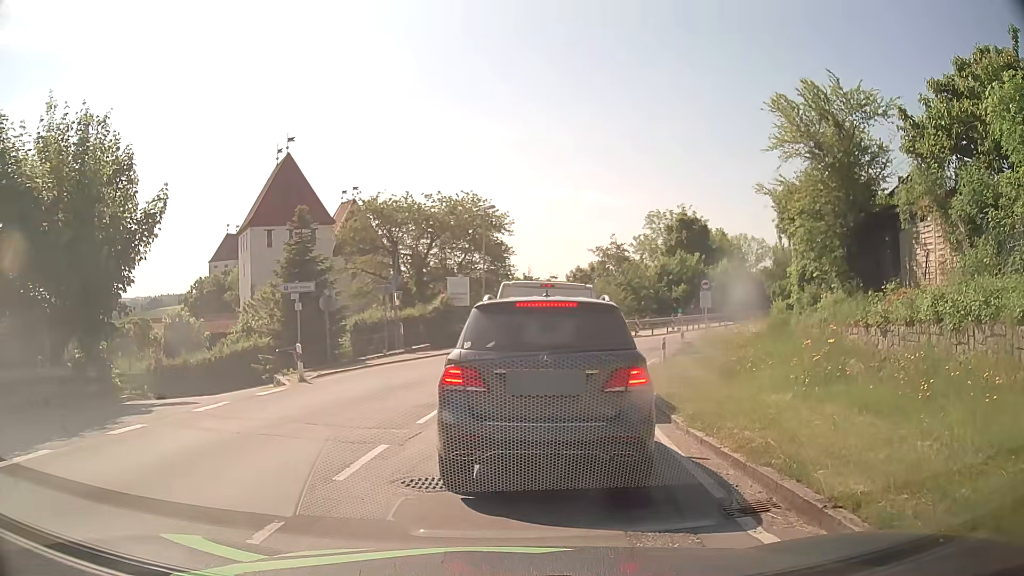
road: secondary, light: Day
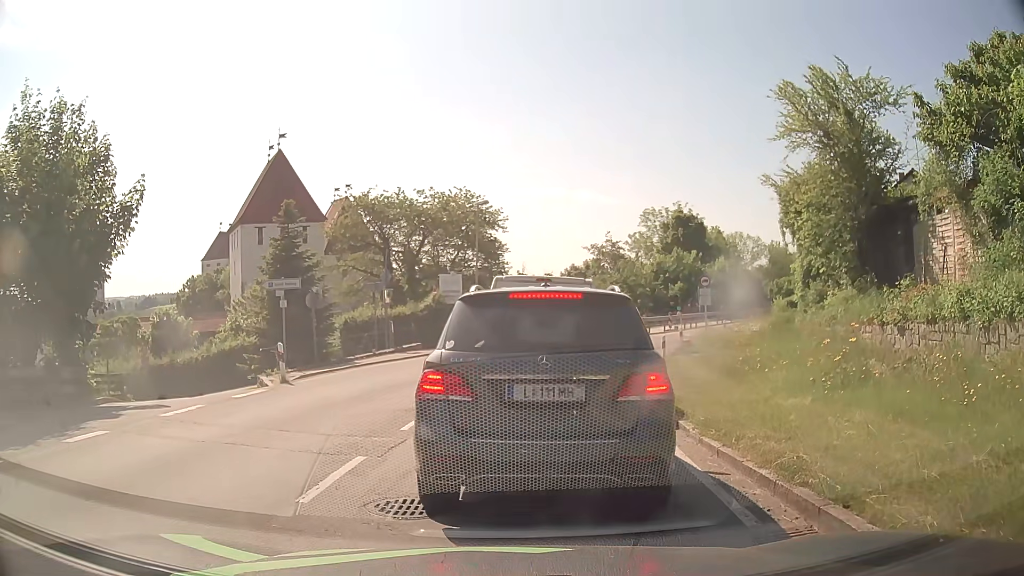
(0.0, +0.9) m; +1°
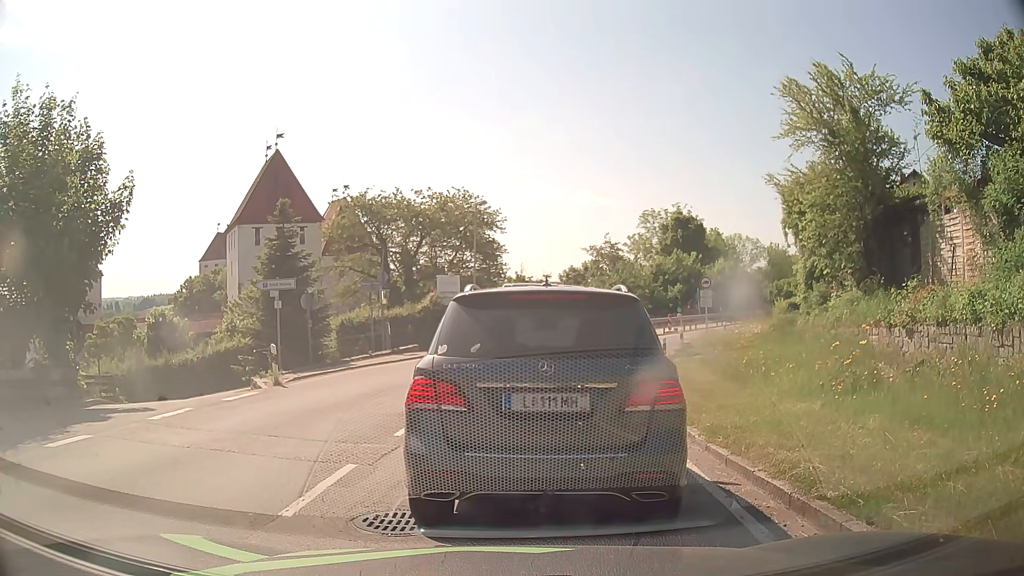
(0.0, +0.4) m; 0°
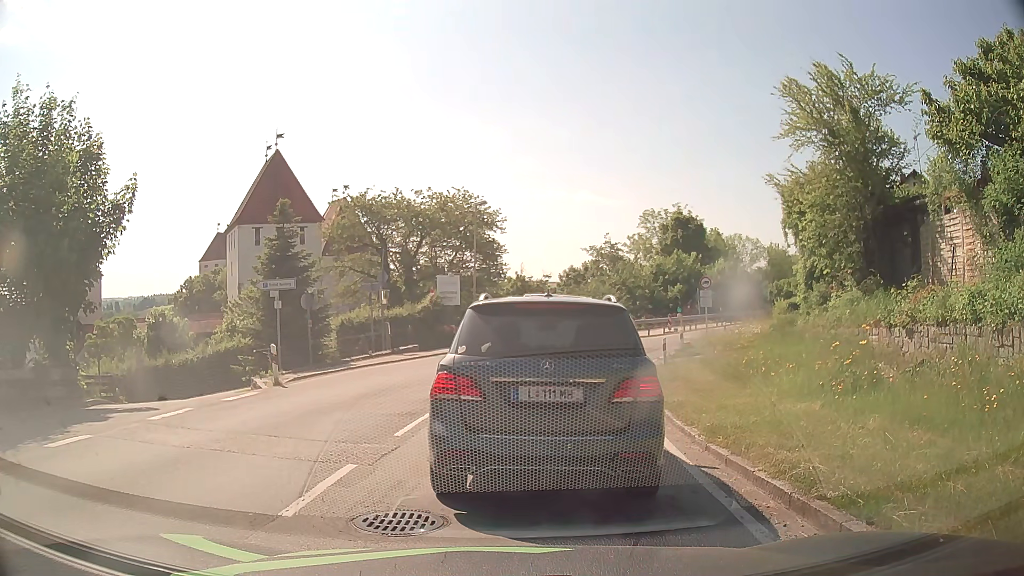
(0.0, 0.0) m; 0°
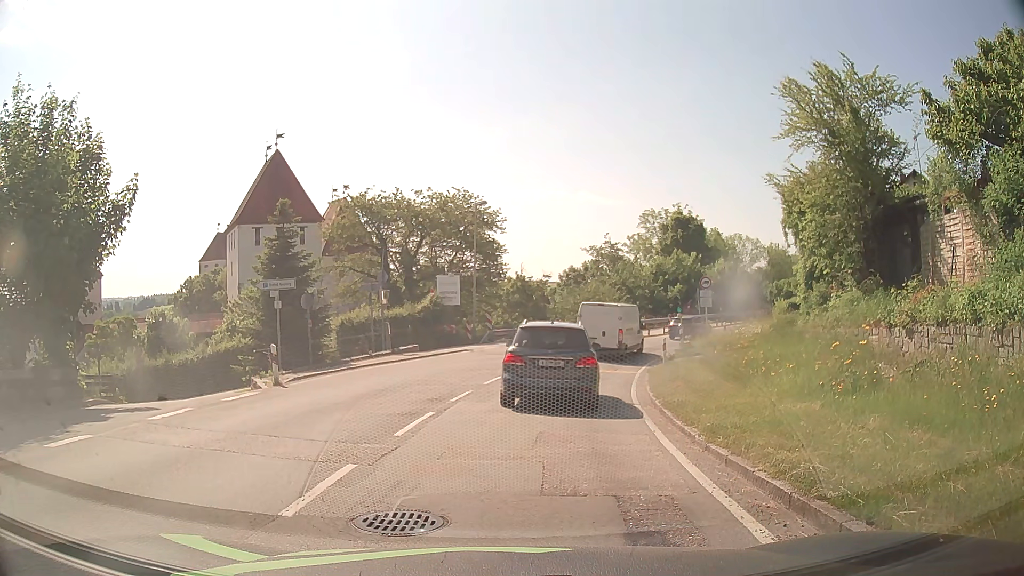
(0.0, 0.0) m; 0°
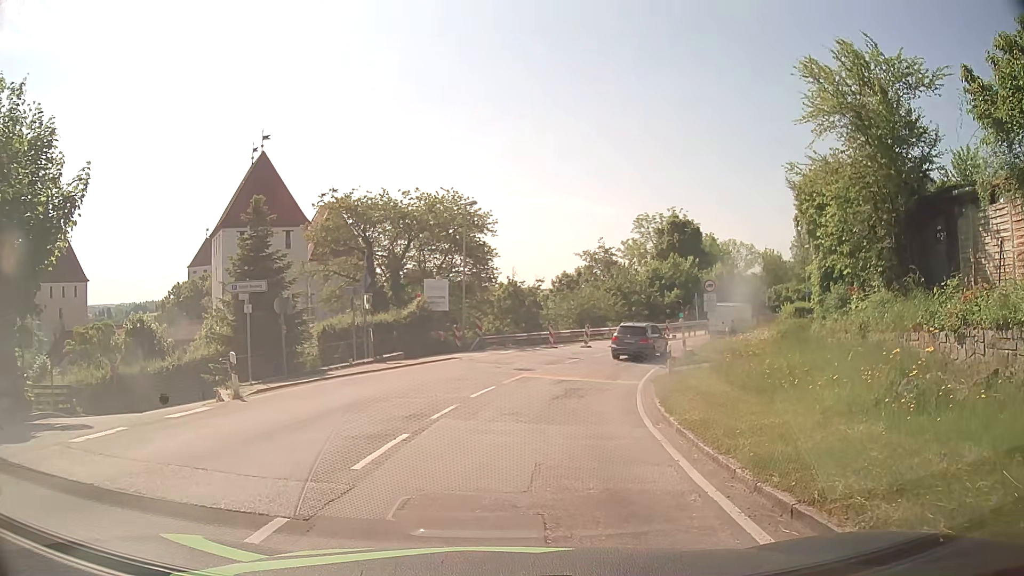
(0.0, +2.3) m; +1°
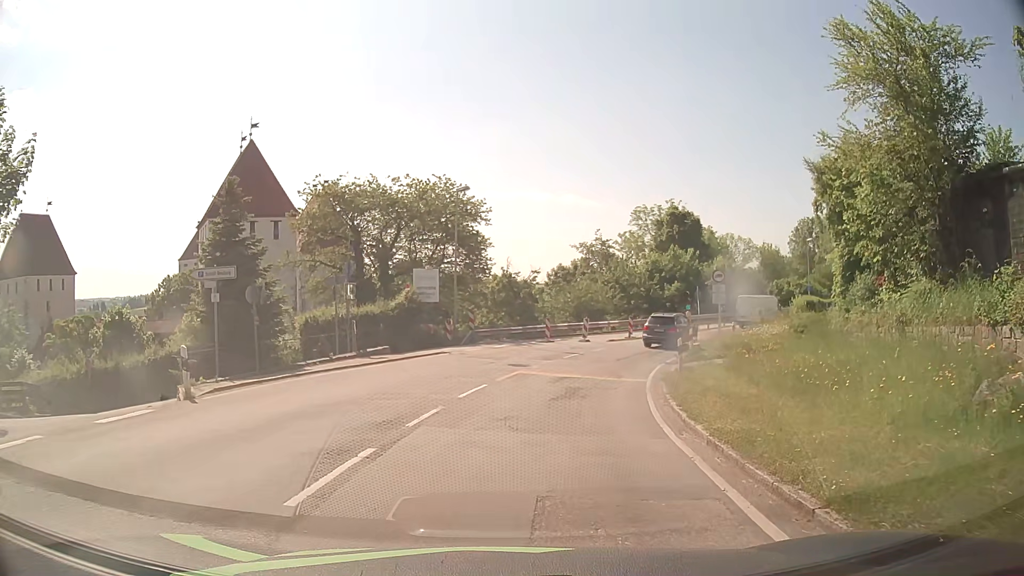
(0.0, +2.3) m; -1°
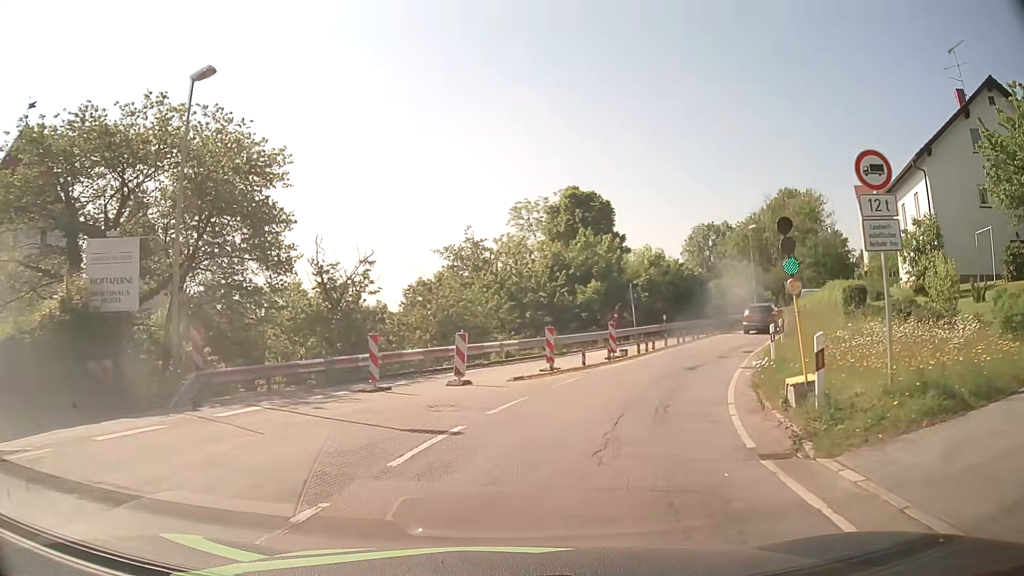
(+2.3, +20.6) m; +13°
(+1, +10) (+4, +19) (+8, +28) (+13, +37) (+19, +45) (+25, +53) (+31, +61) (+38, +69) (+44, +76) (+51, +83) m
